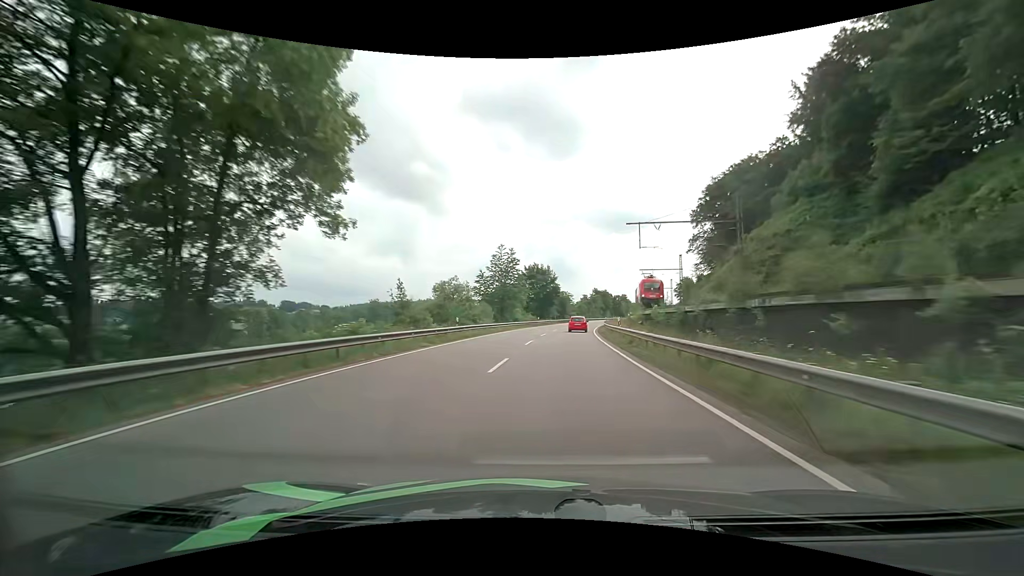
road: primary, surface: asphalt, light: Day
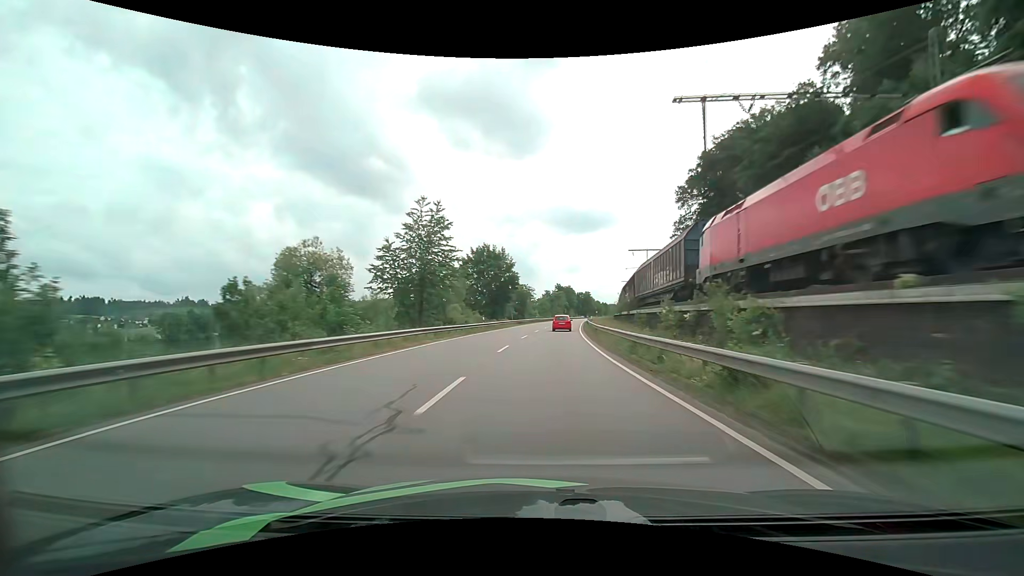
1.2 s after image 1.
(+1.4, +28.8) m; +5°
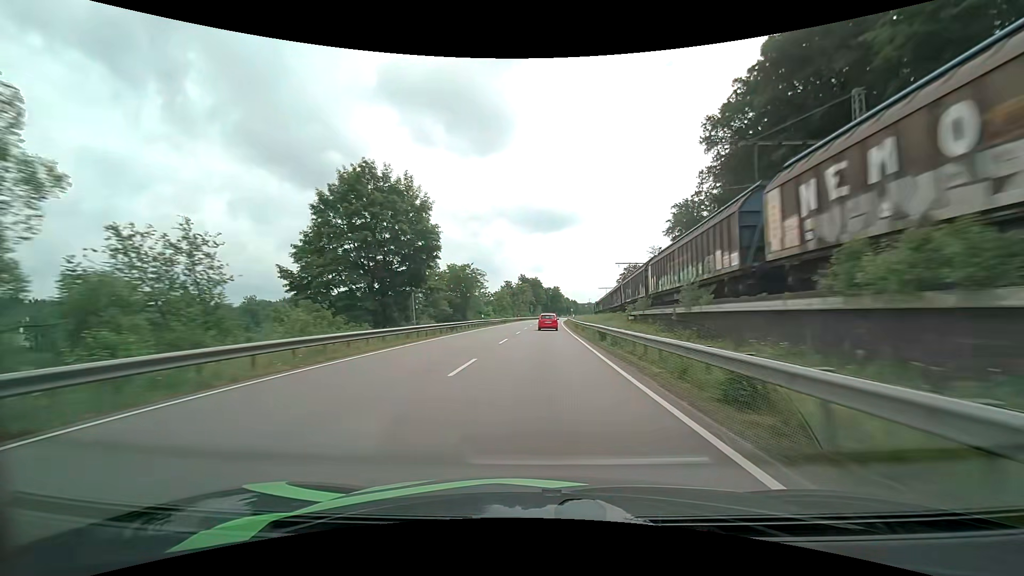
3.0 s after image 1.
(+1.8, +43.5) m; +4°
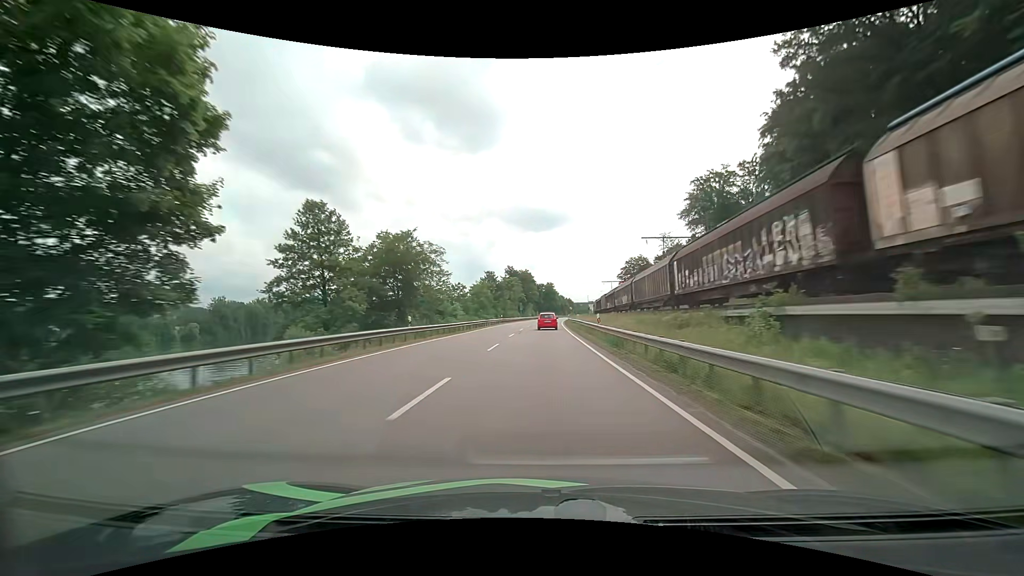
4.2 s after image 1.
(+0.4, +28.1) m; +1°
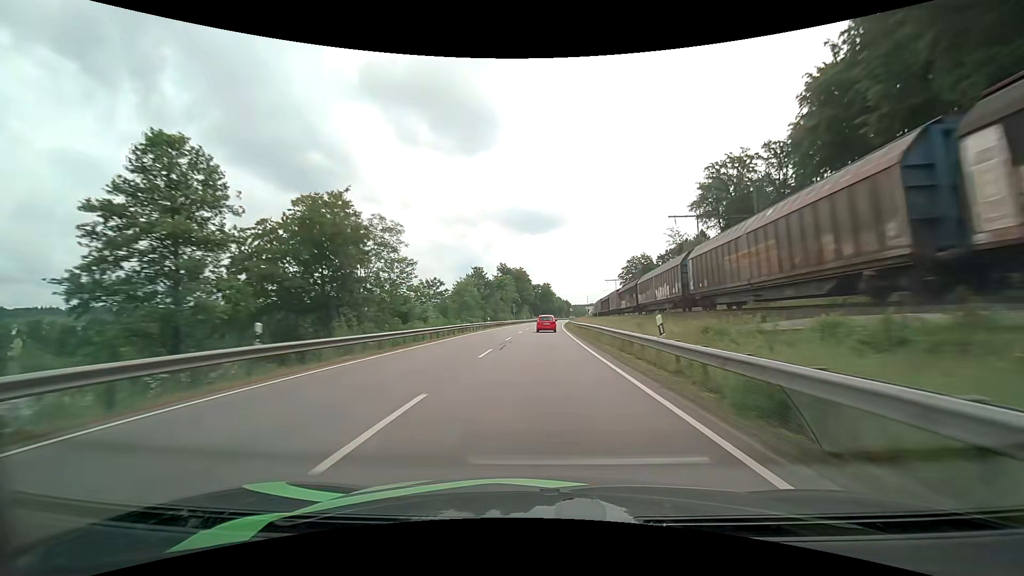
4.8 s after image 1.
(+0.1, +13.9) m; +1°
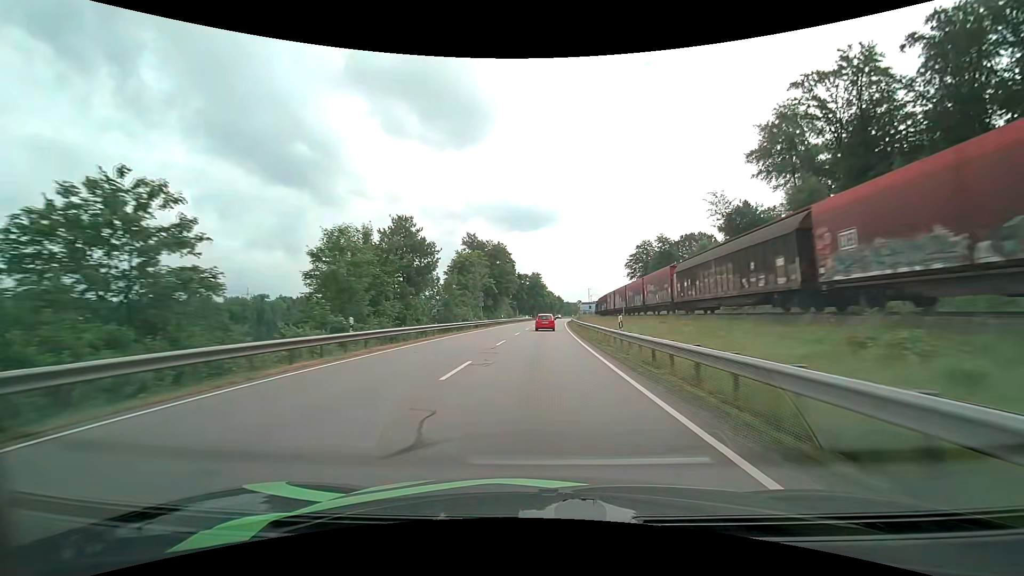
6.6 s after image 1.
(+0.5, +41.8) m; +1°
(0, +10) (0, +20) (0, +30) (+1, +40) (+1, +50) (+1, +60) (+2, +70) (+2, +80) (+3, +90) (+3, +100) m
